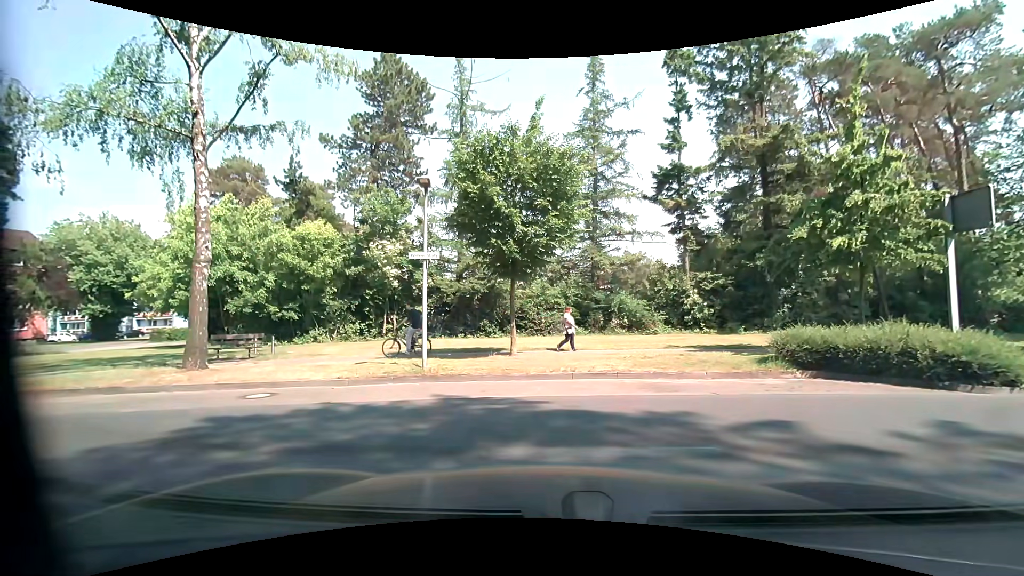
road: residential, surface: asphalt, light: Day
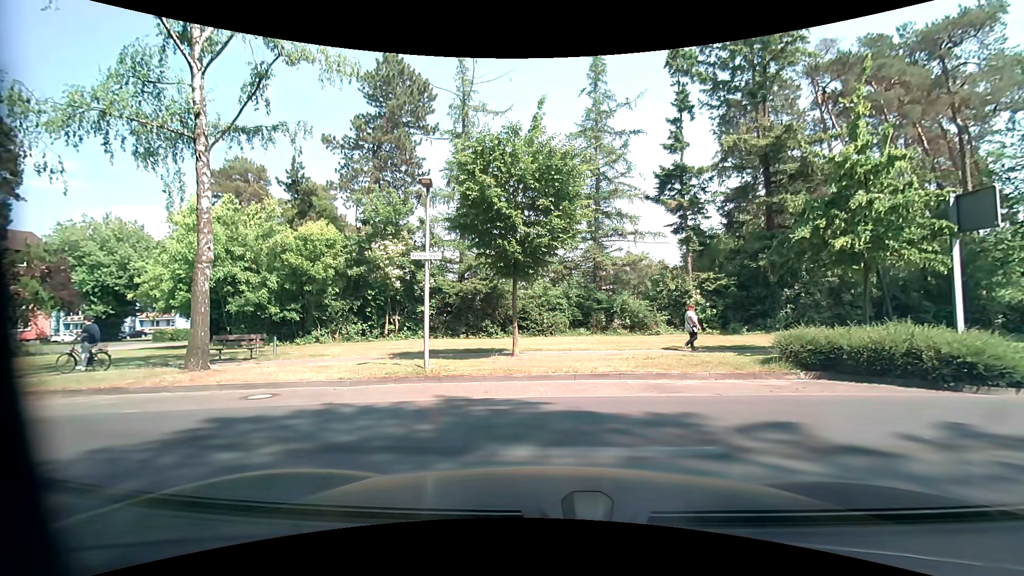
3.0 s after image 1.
(0.0, +0.1) m; 0°
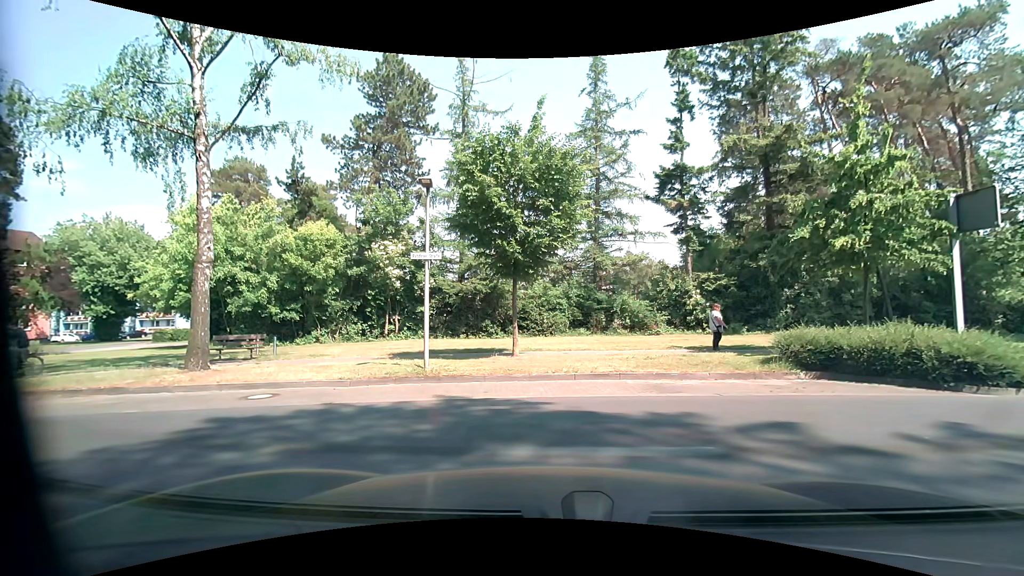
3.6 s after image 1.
(0.0, 0.0) m; 0°
